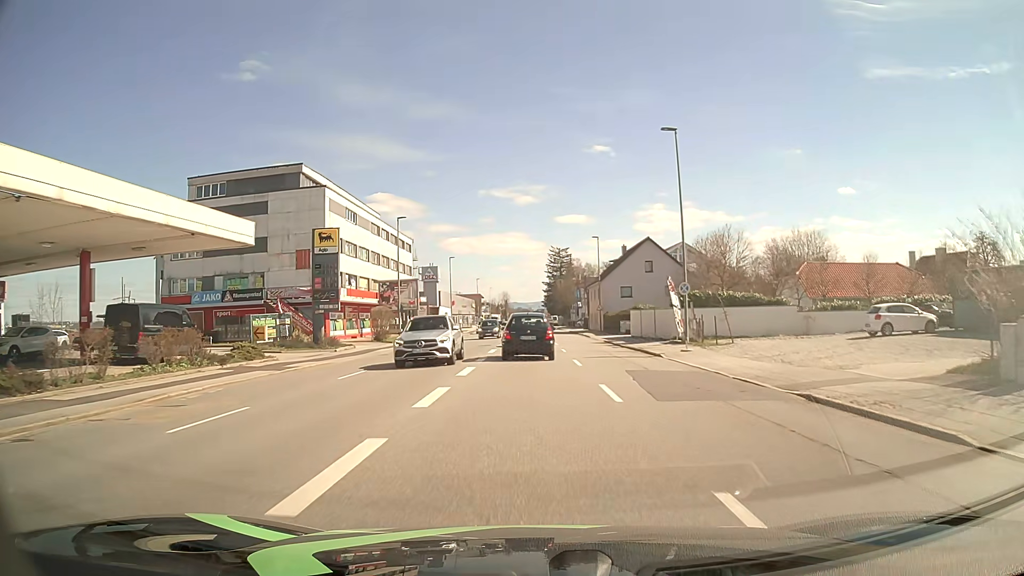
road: tertiary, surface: asphalt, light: Day
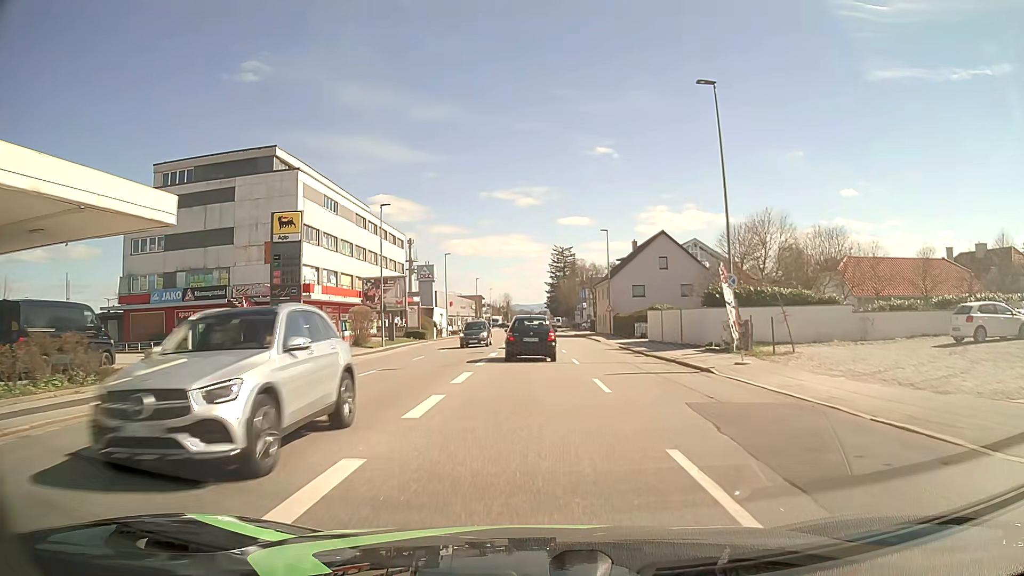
(0.0, +7.1) m; 0°
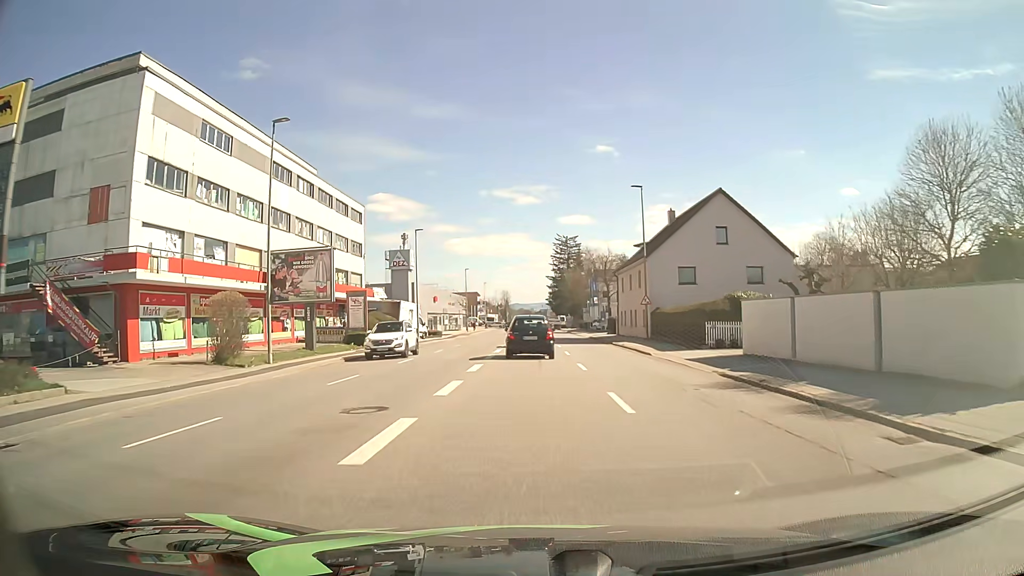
(-0.1, +21.2) m; 0°
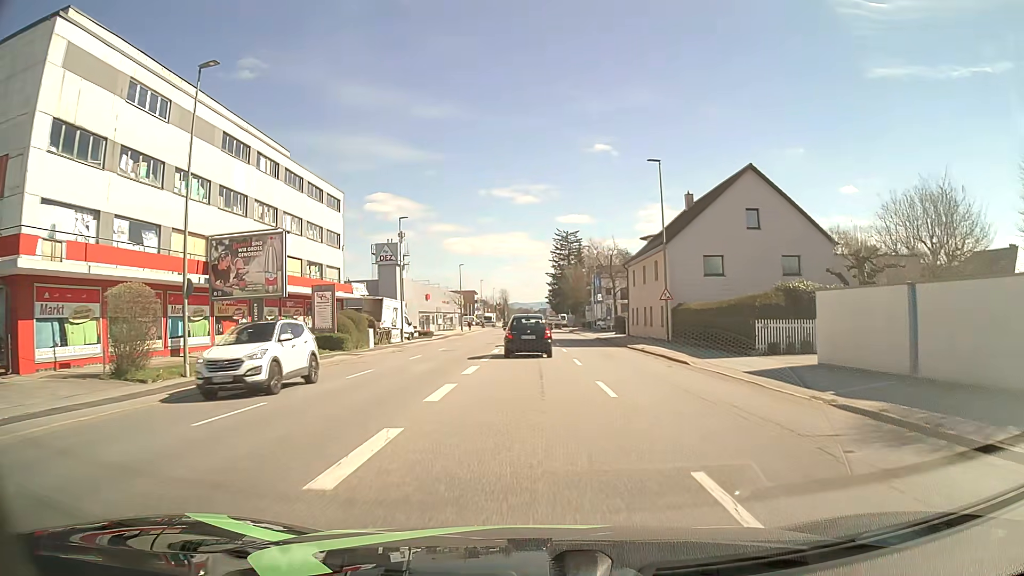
(0.0, +7.1) m; 0°
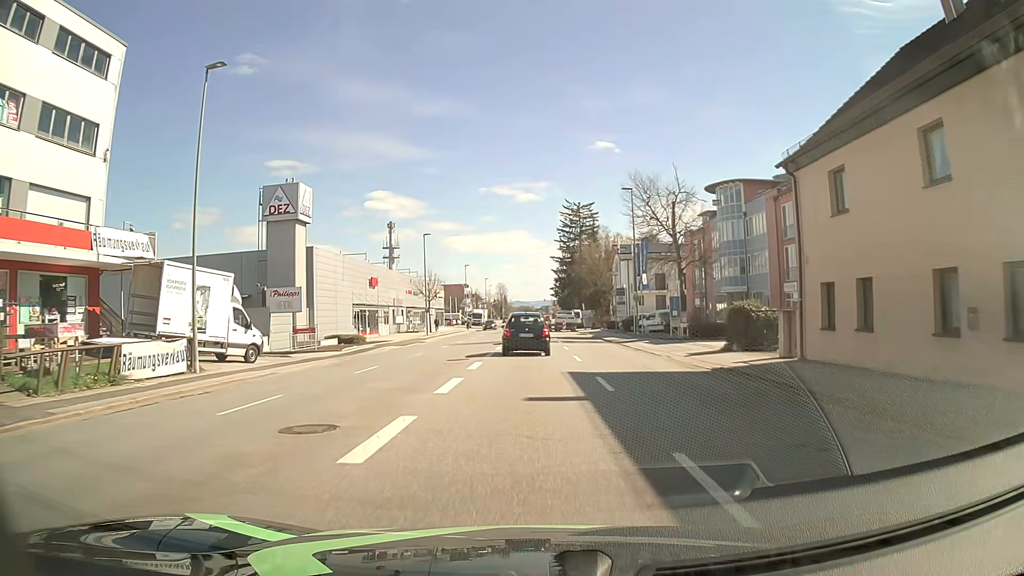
(0.0, +35.1) m; 0°
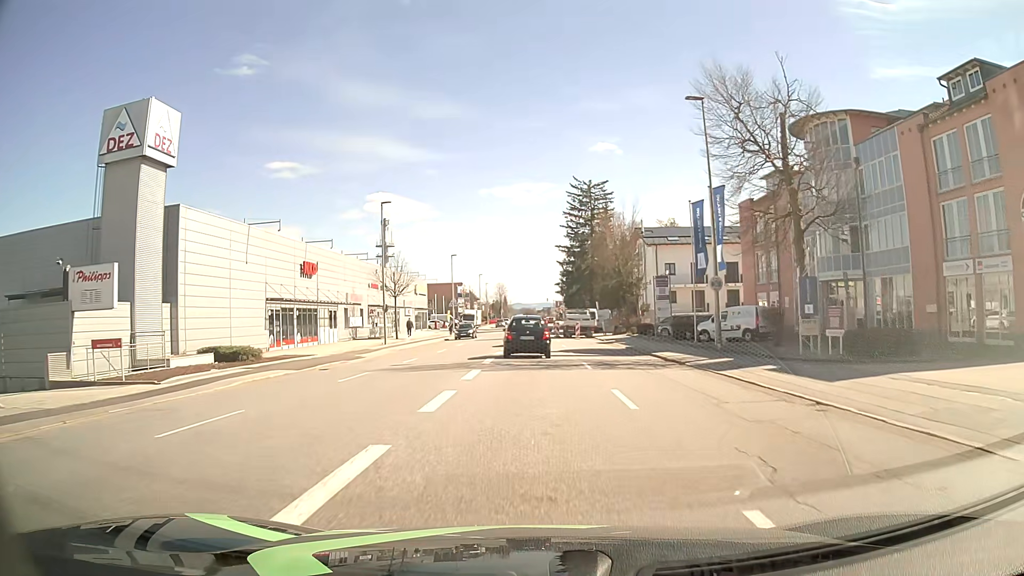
(0.0, +20.2) m; 0°
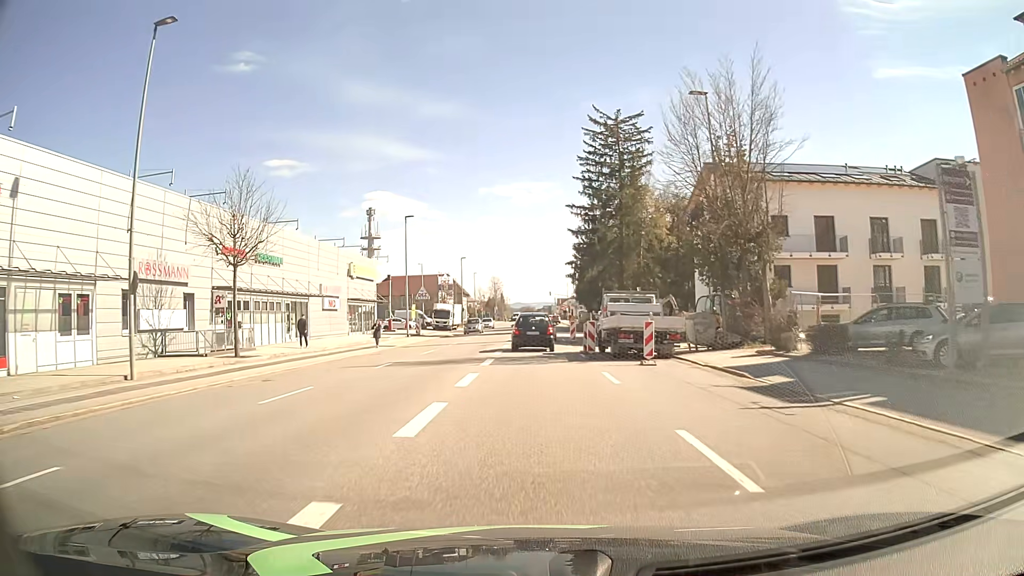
(-0.1, +32.5) m; 0°
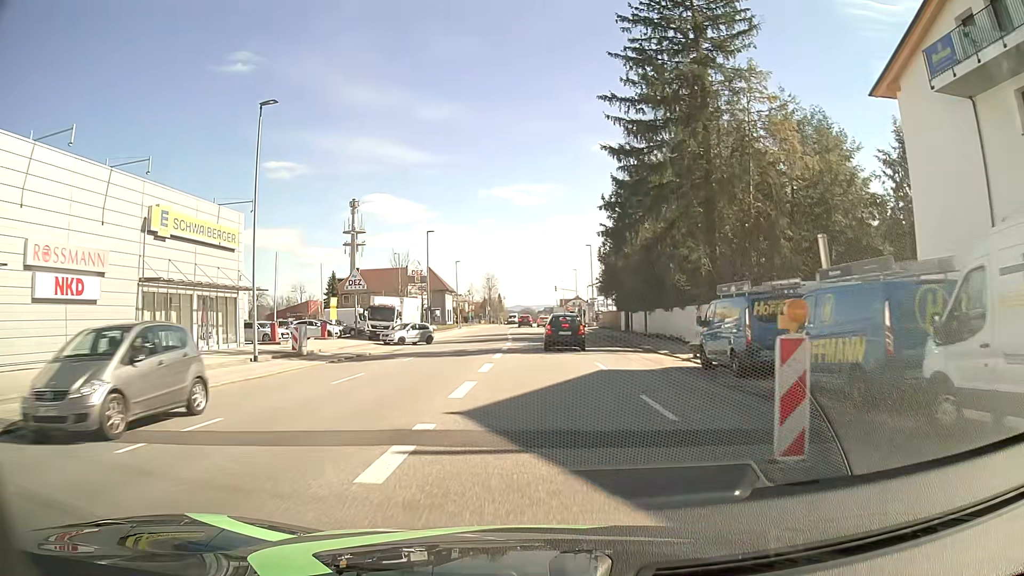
(0.0, +32.1) m; 0°
